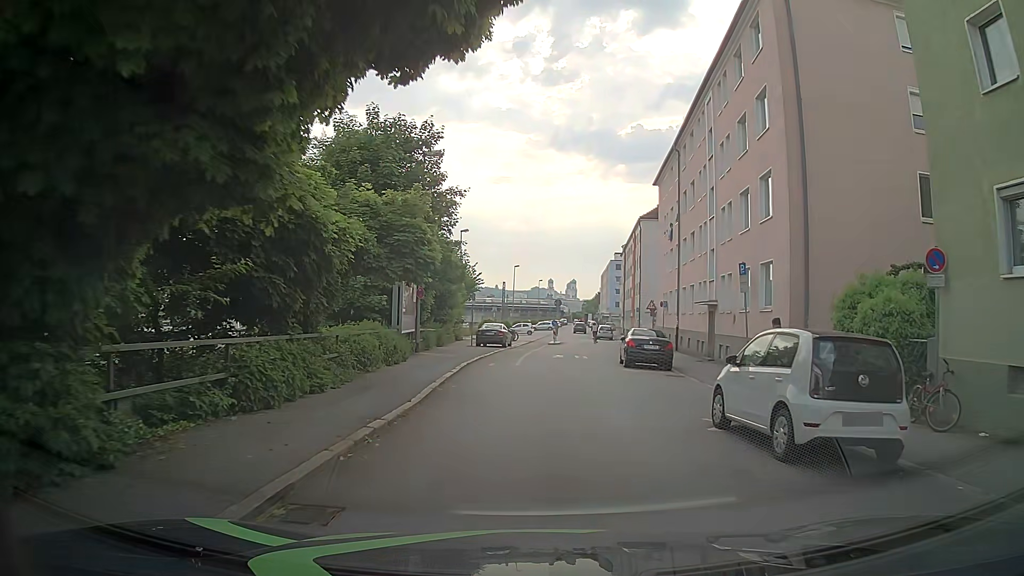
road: residential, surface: asphalt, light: Day
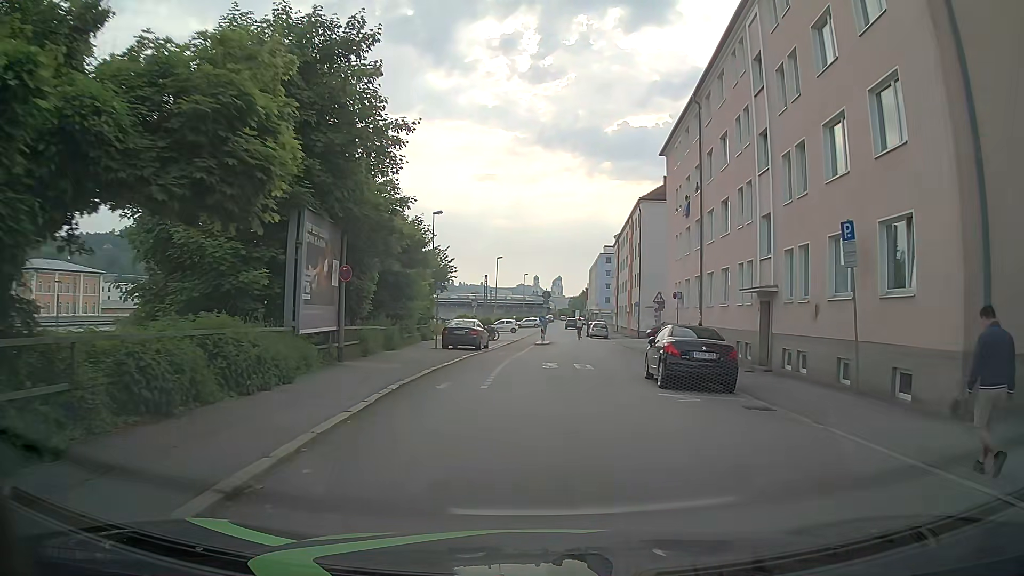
(+0.1, +9.0) m; +1°
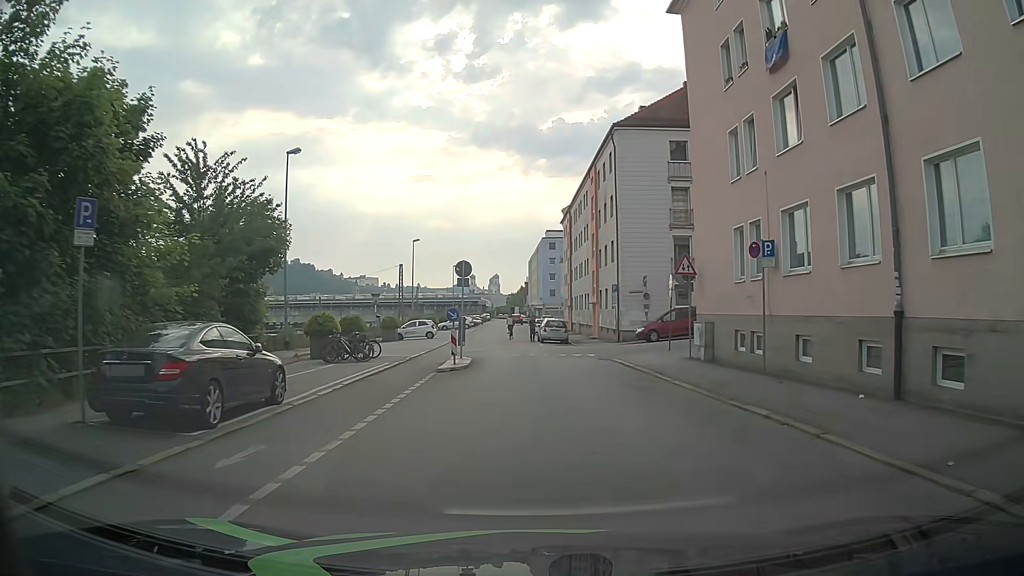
(+0.7, +22.0) m; +6°
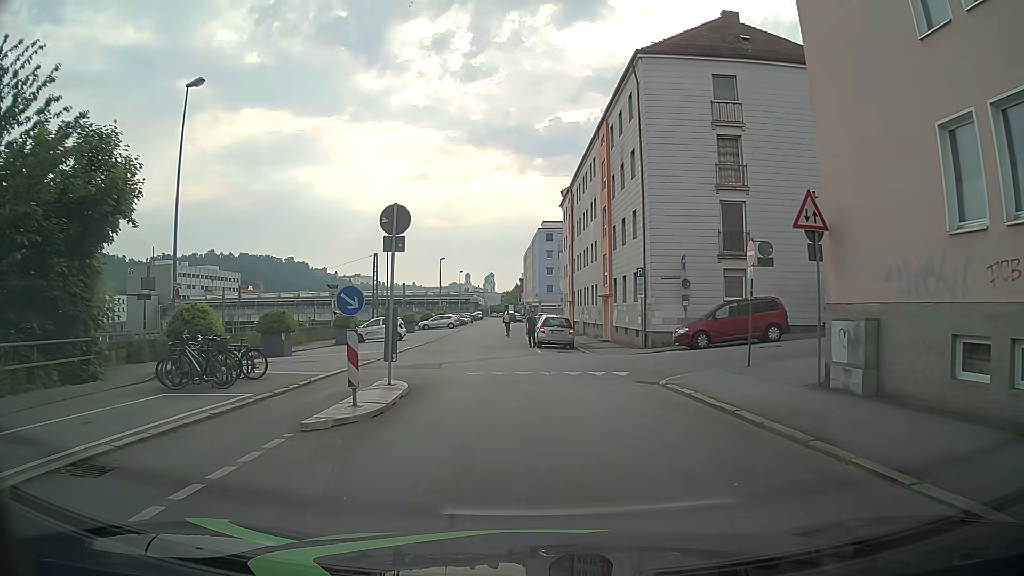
(-0.1, +10.7) m; -1°
(0, +10) (-1, +20) (-2, +30) (-2, +40) (-2, +50) (-2, +60) (-2, +70) (-2, +80) (-1, +90) (-2, +100) m
